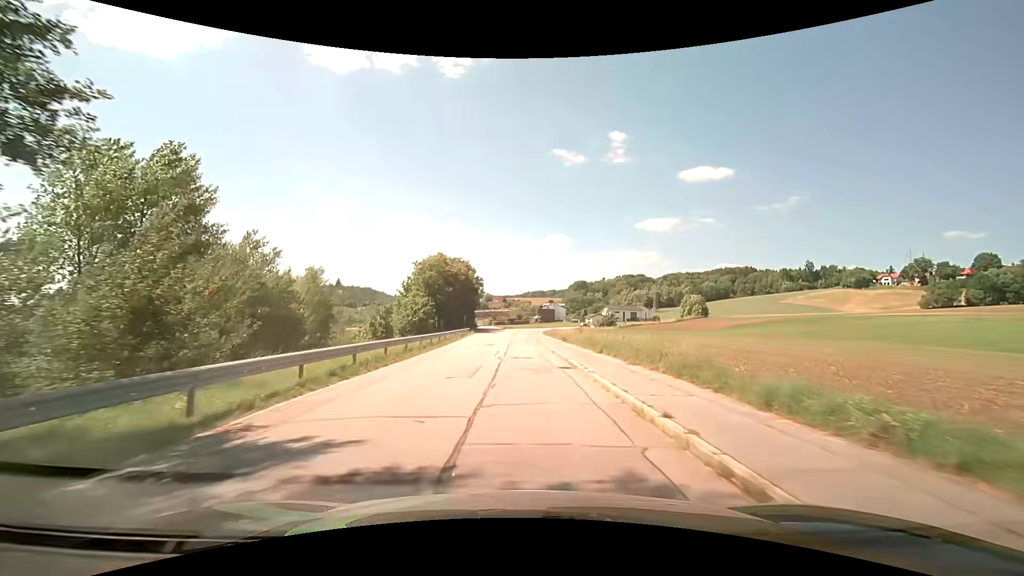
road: residential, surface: asphalt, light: Day
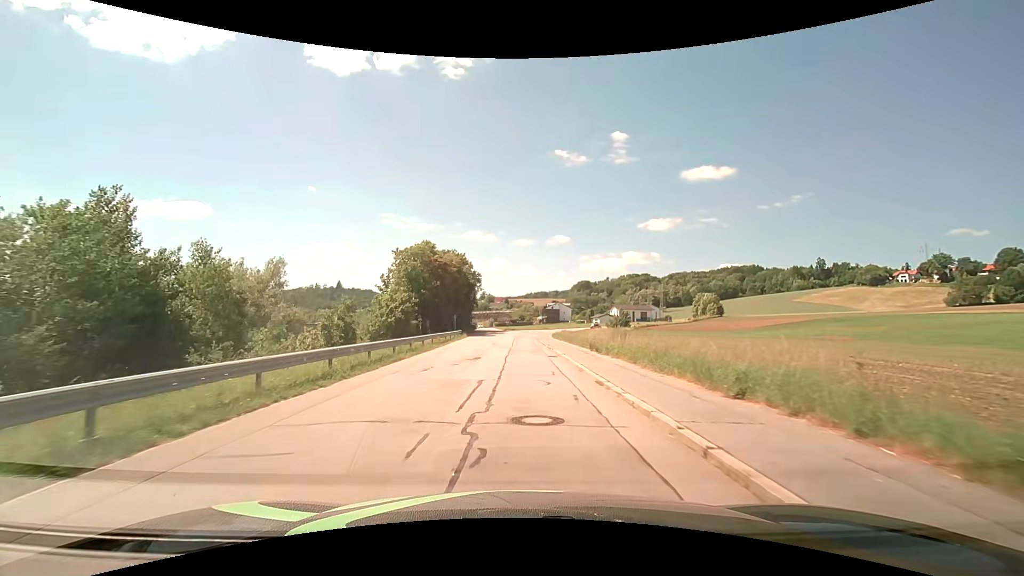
(-0.1, +13.8) m; 0°
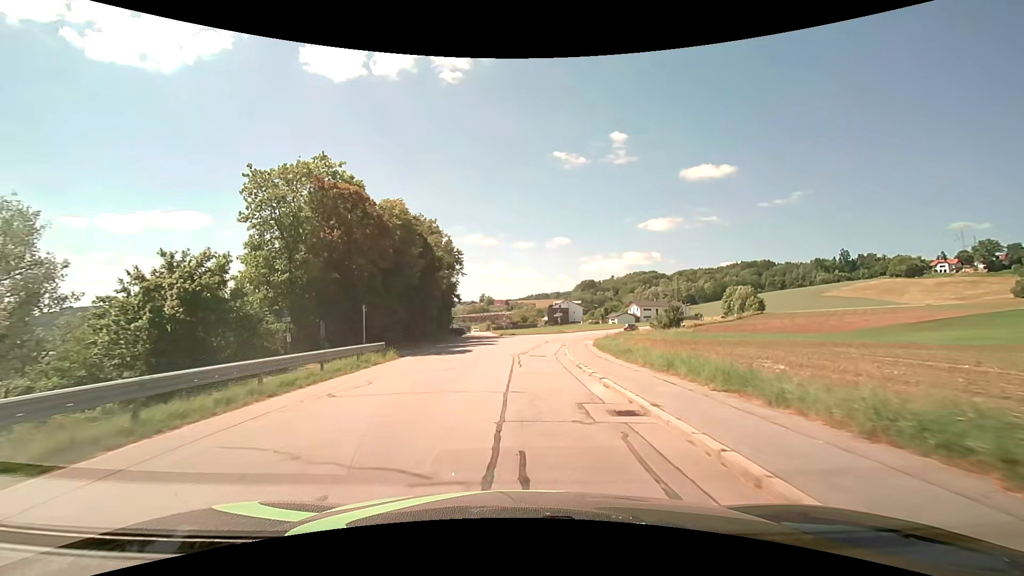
(-0.1, +34.4) m; 0°
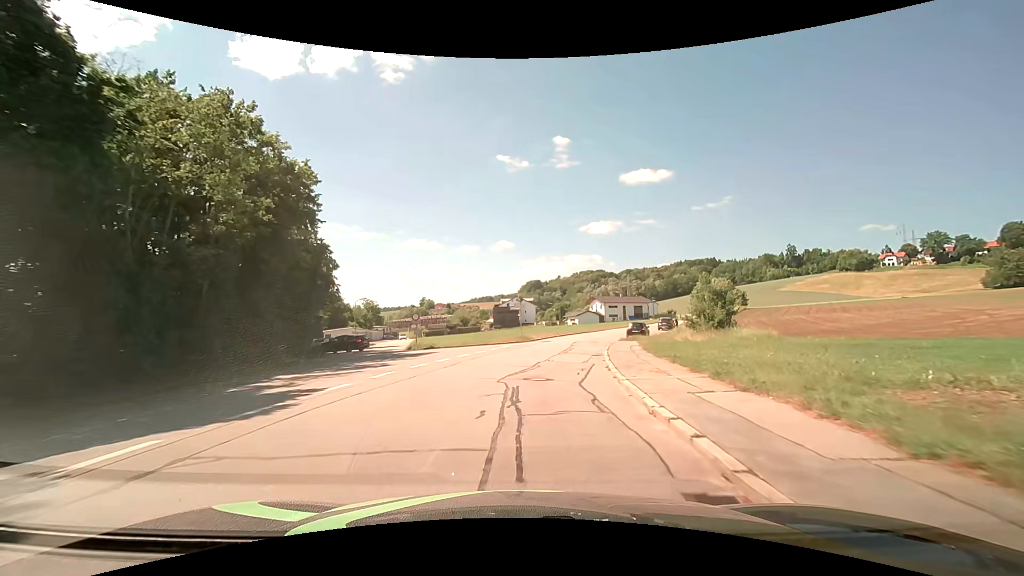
(+1.1, +34.3) m; +6°
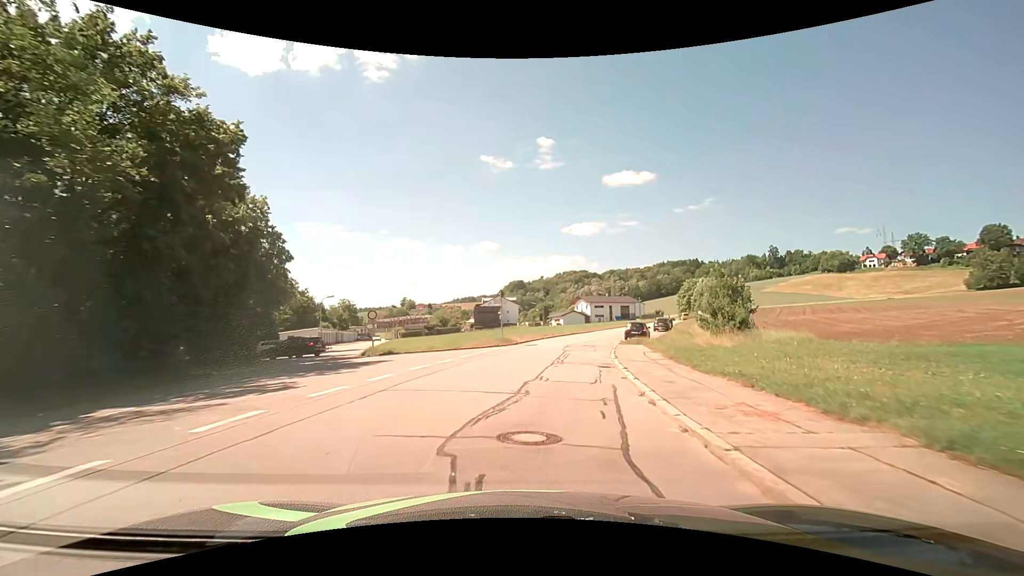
(+0.1, +6.8) m; +2°
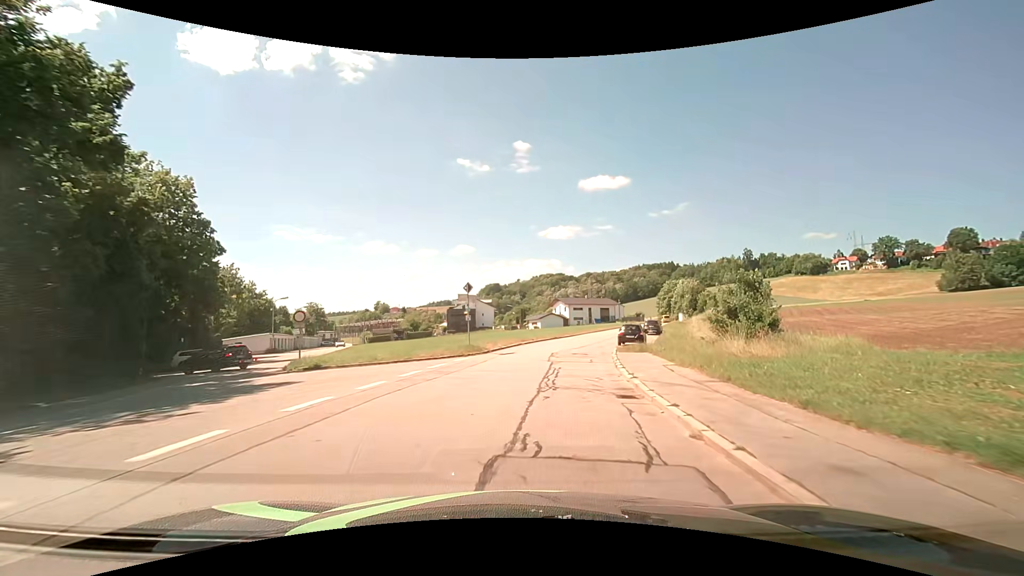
(+0.2, +6.8) m; +3°
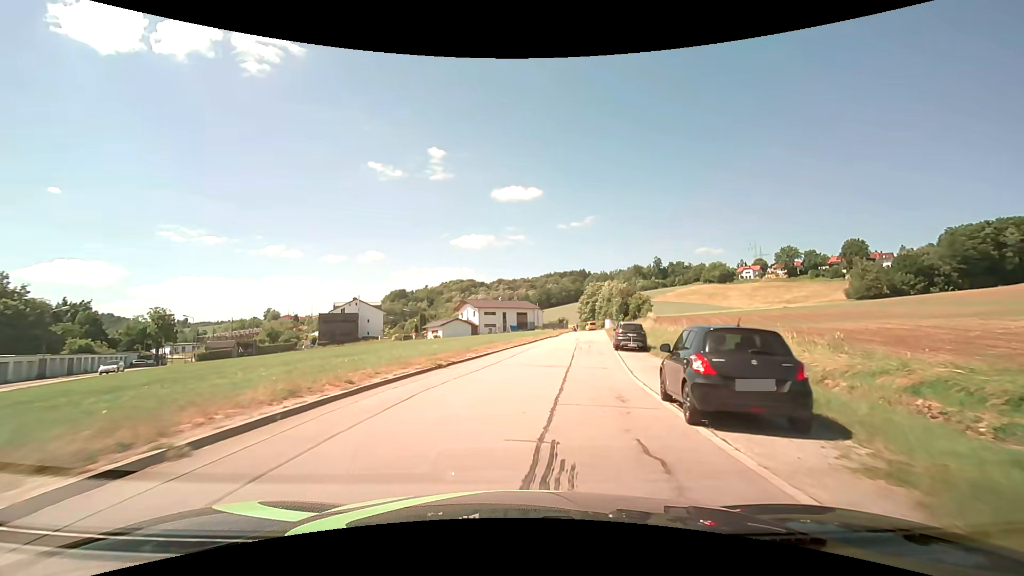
(+2.6, +27.0) m; +10°
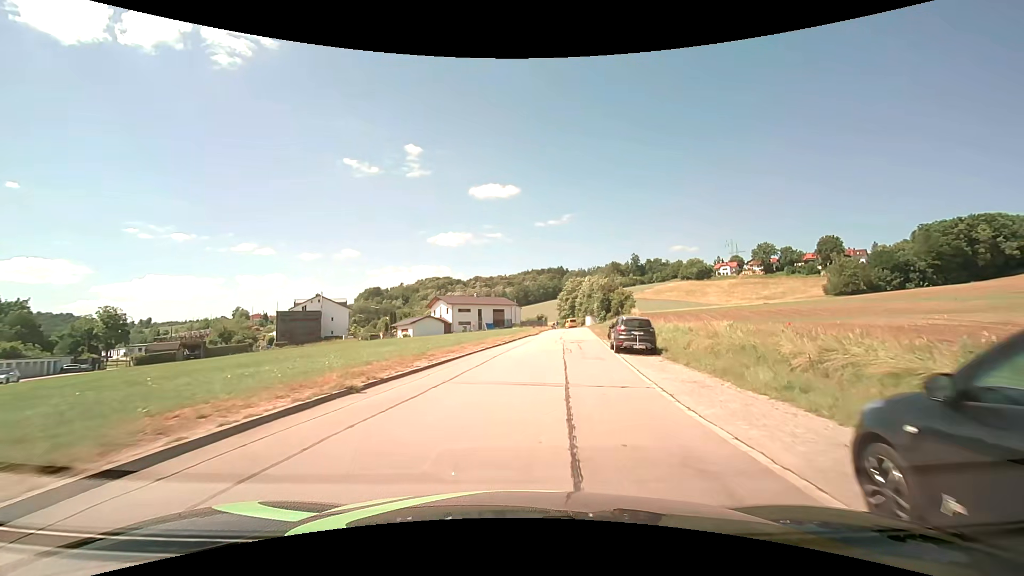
(+0.1, +6.7) m; +3°
